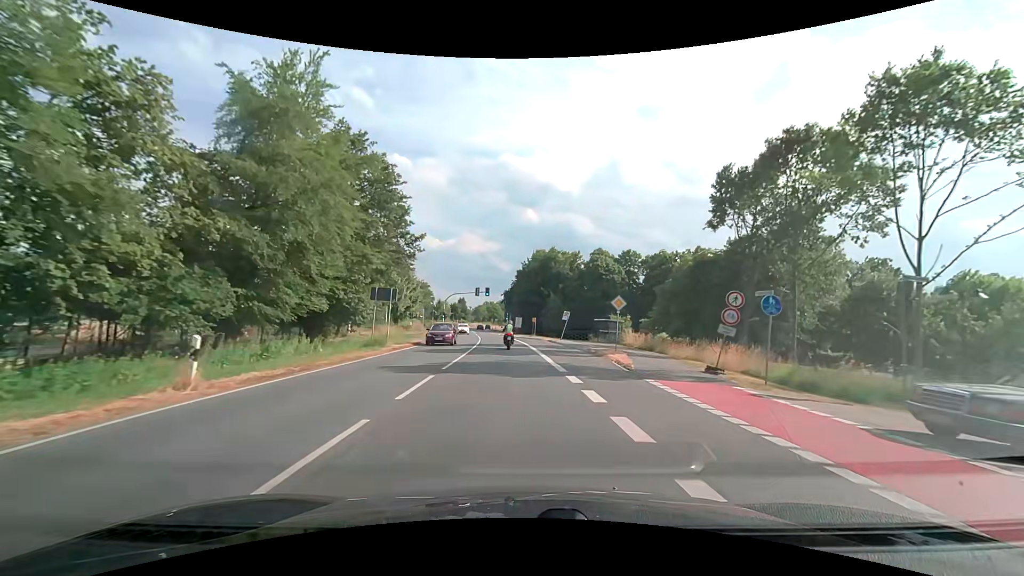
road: secondary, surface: asphalt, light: Day
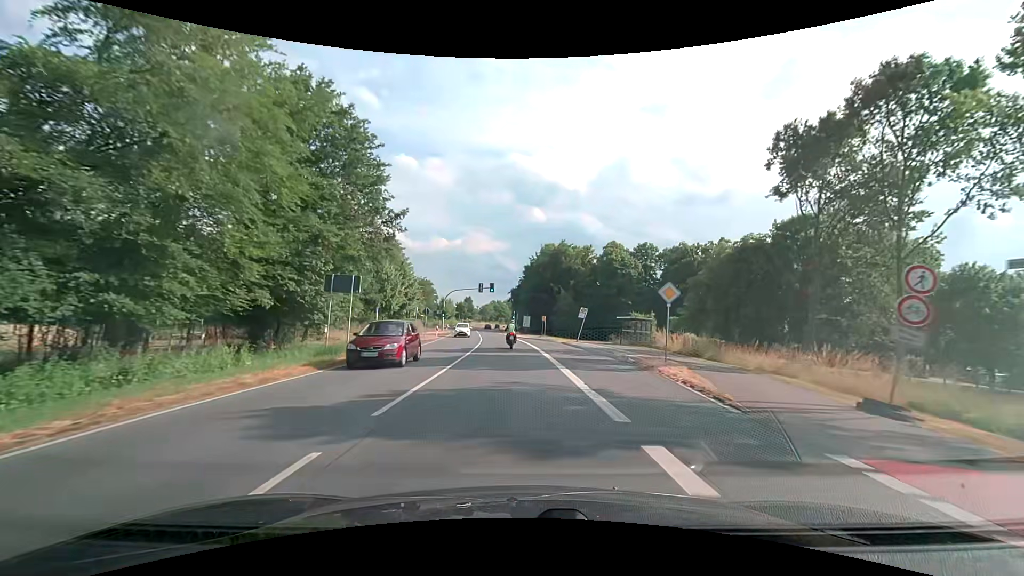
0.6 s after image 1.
(-0.1, +7.8) m; -1°
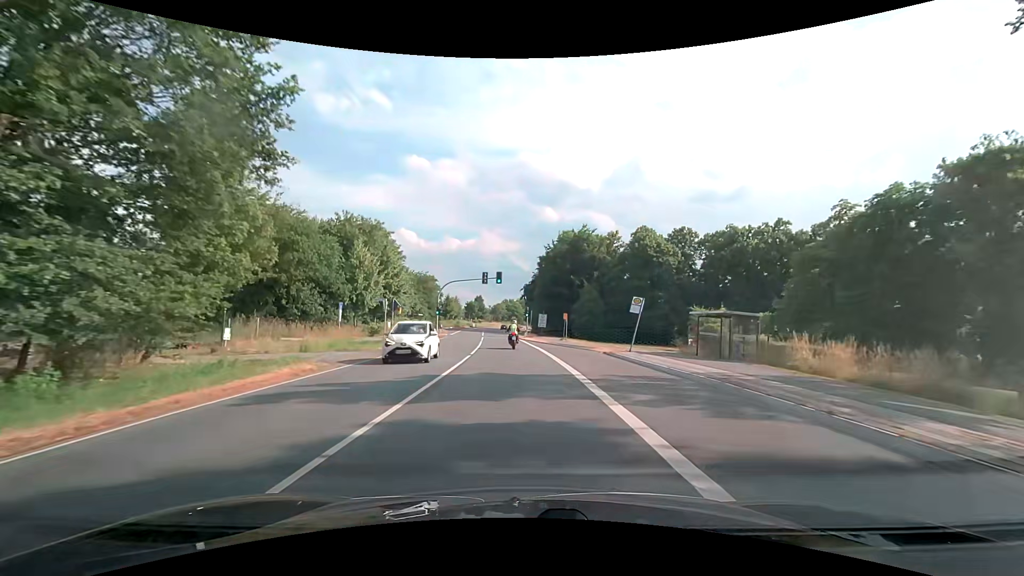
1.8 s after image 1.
(-0.2, +15.6) m; -1°
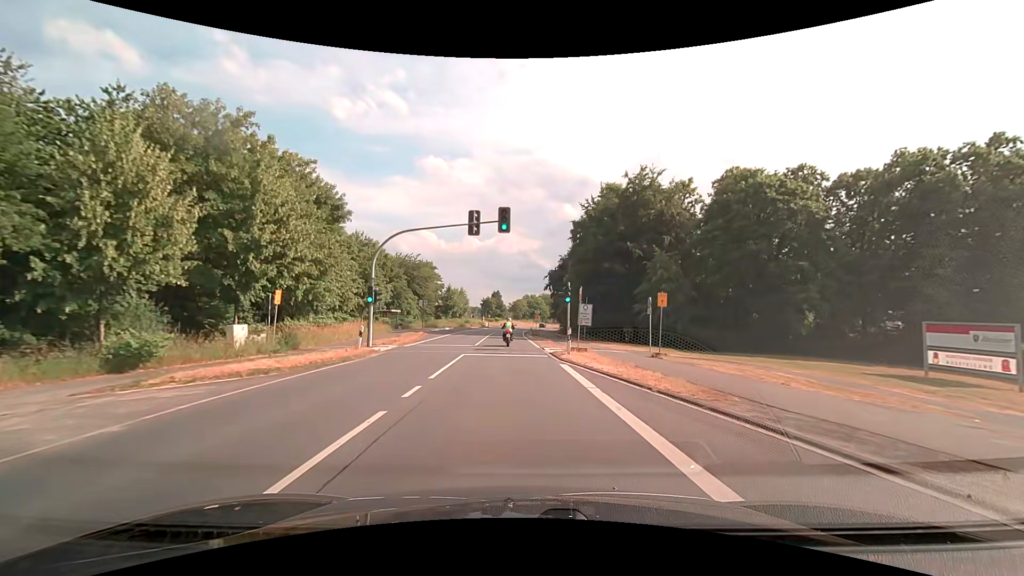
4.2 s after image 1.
(-0.7, +31.3) m; -2°
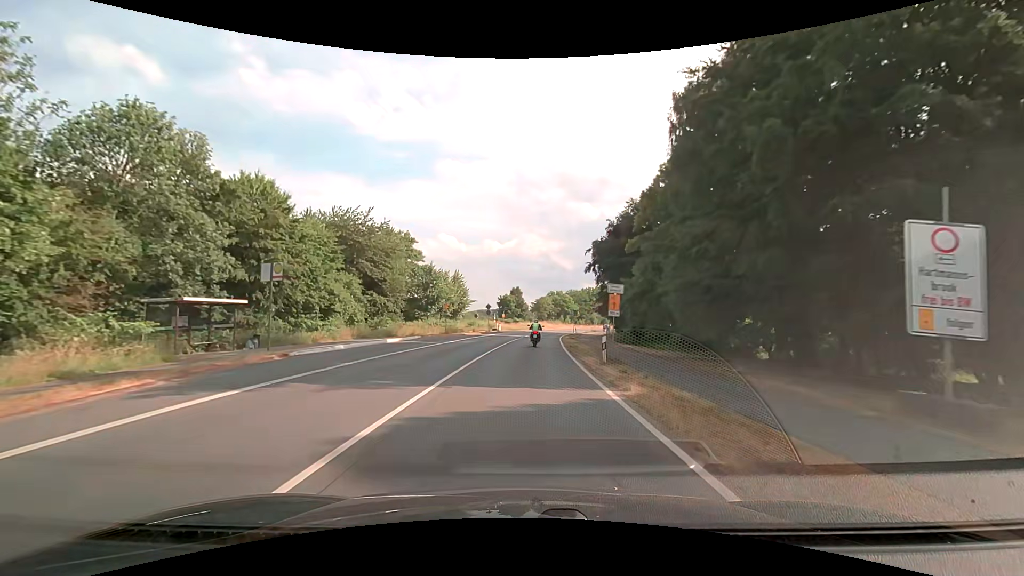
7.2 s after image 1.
(-1.1, +38.9) m; -3°
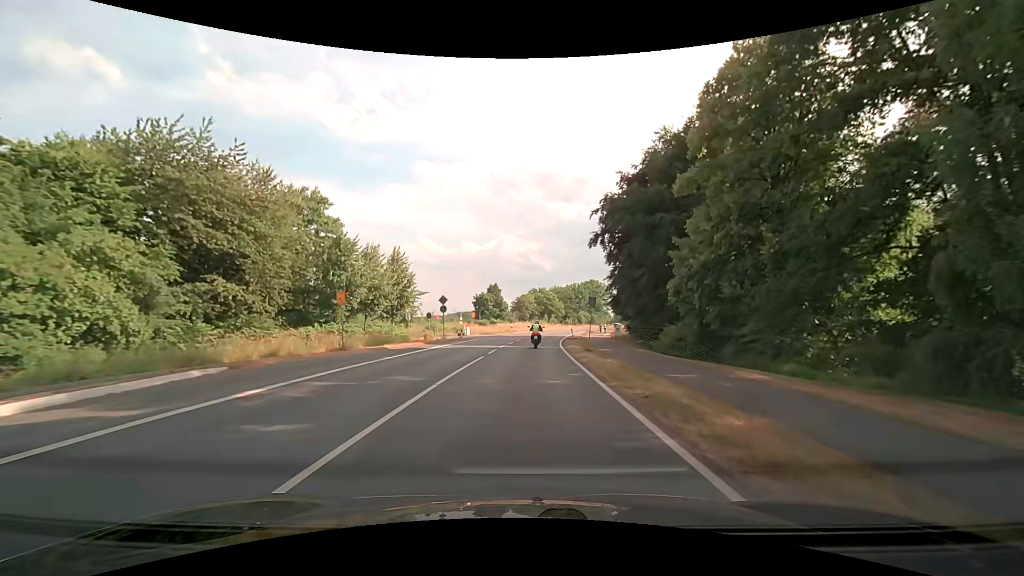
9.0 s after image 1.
(+0.3, +23.2) m; +2°
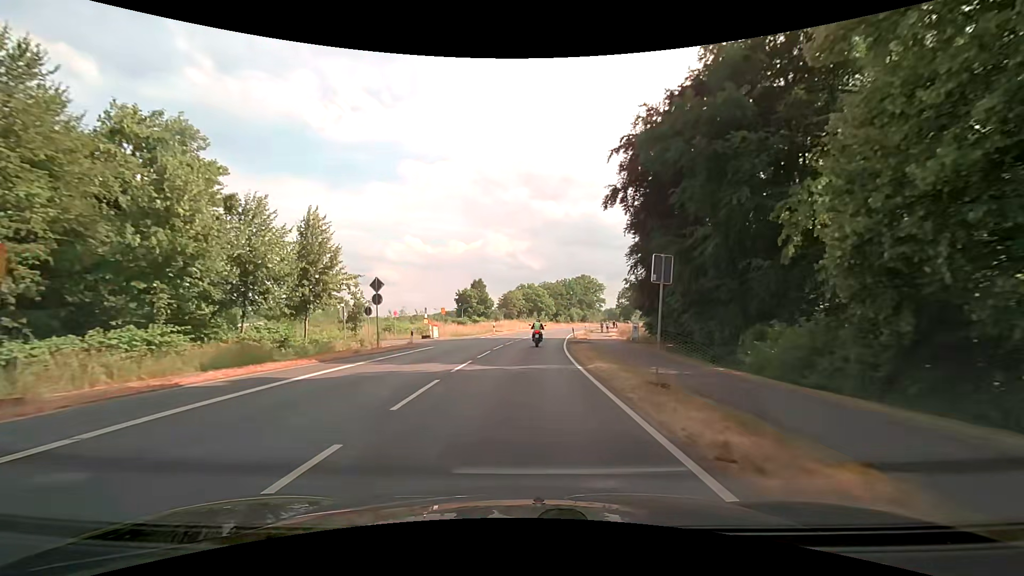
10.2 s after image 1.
(+0.2, +15.5) m; +2°
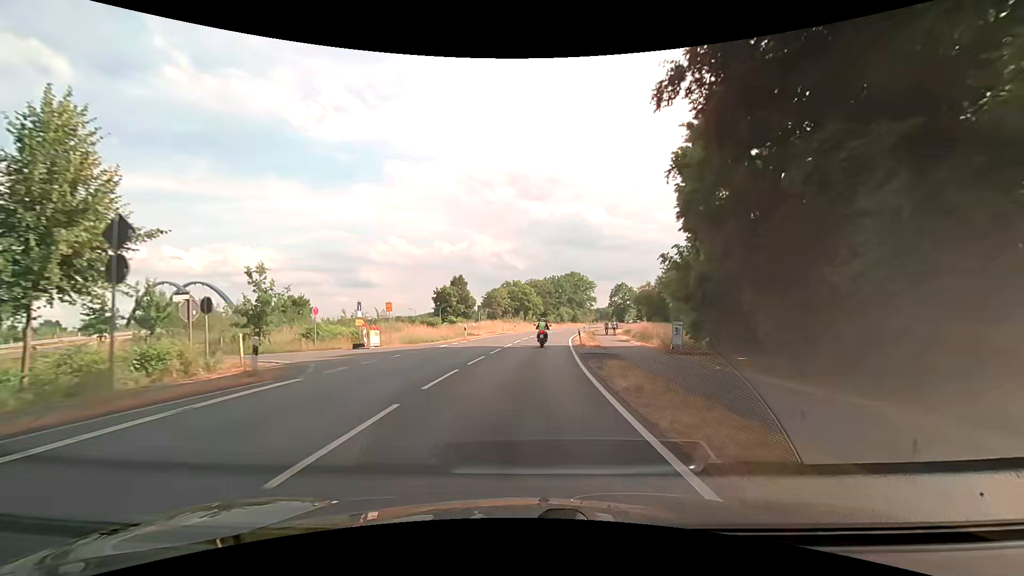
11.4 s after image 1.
(+0.2, +15.5) m; +2°
(0, +10) (0, +20) (+1, +30) (+2, +40) (+3, +50) (+4, +60) (+6, +70) (+7, +80) (+9, +89) (+12, +99) m
